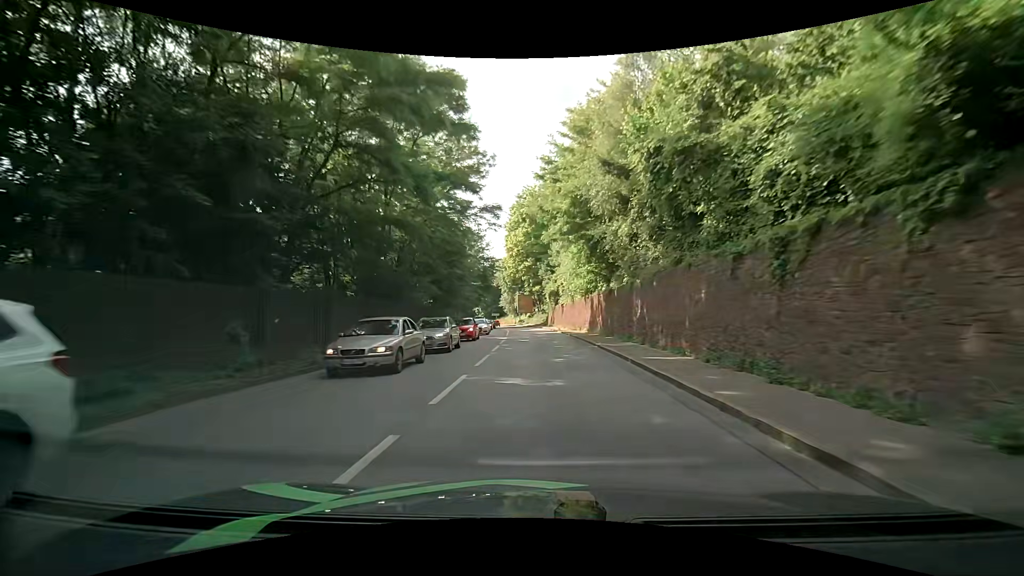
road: primary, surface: asphalt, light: Day
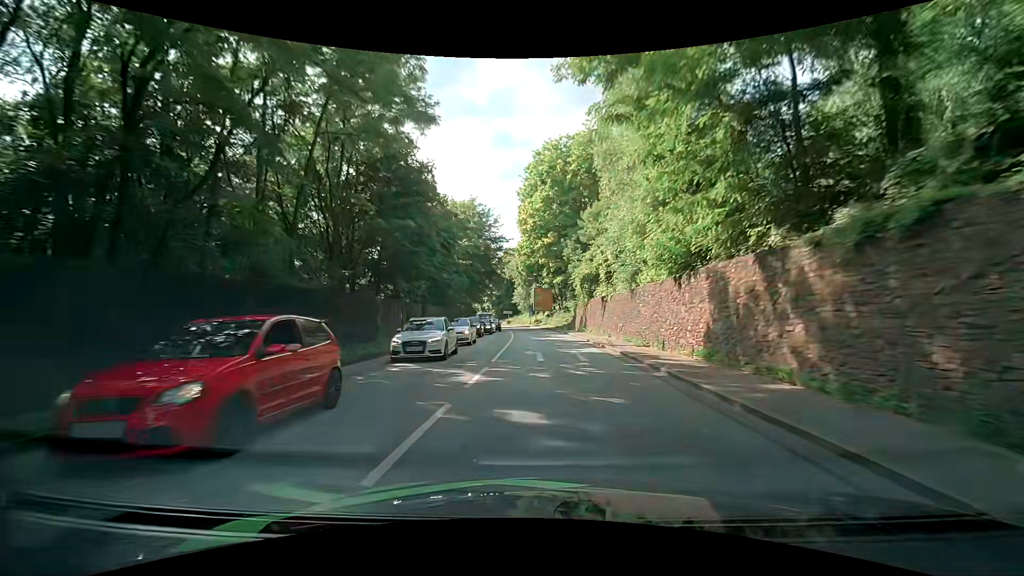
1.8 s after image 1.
(-0.4, +22.2) m; -4°
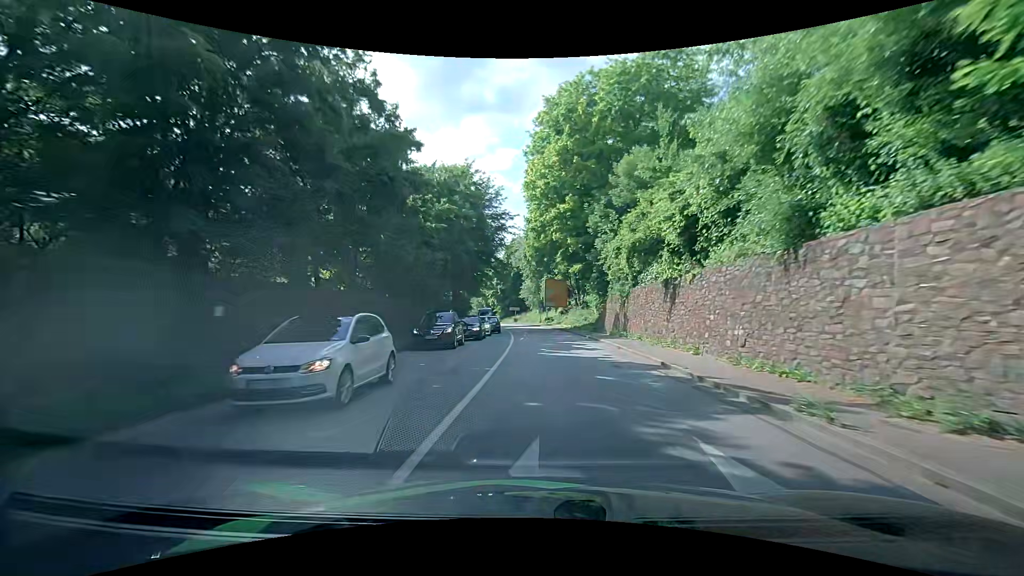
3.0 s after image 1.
(+0.3, +14.8) m; 0°
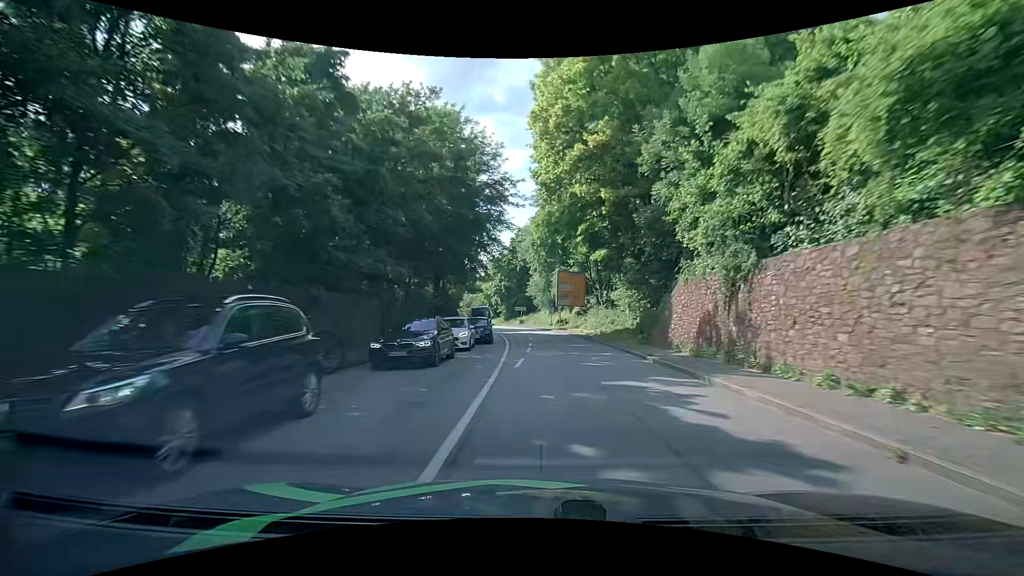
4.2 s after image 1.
(0.0, +14.7) m; -1°
(0, +10) (0, +20) (0, +30) (-1, +40) (-2, +50) (-4, +60) (-6, +70) (-8, +79) (-10, +89) (-13, +99) m
